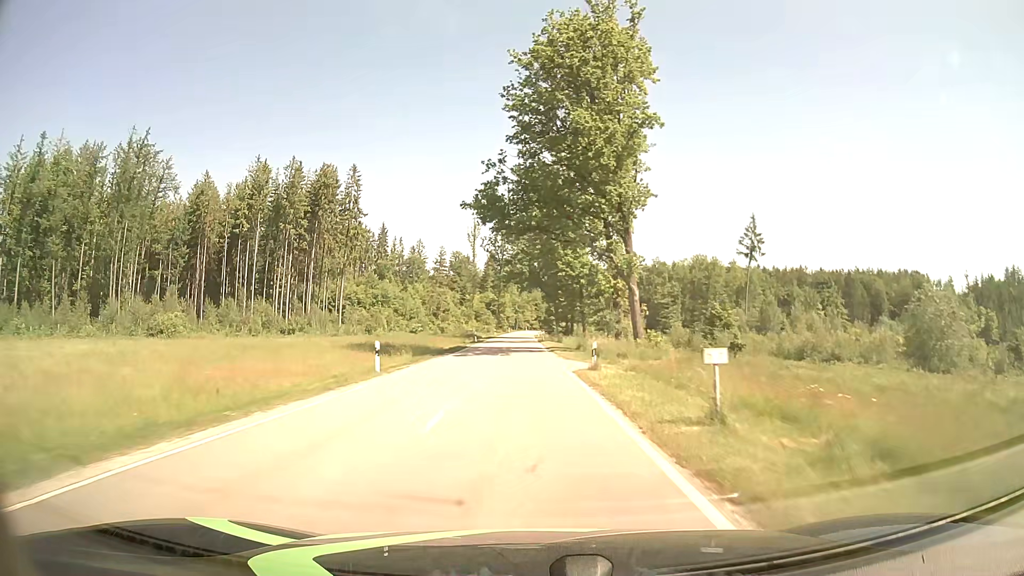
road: tertiary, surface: asphalt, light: Day
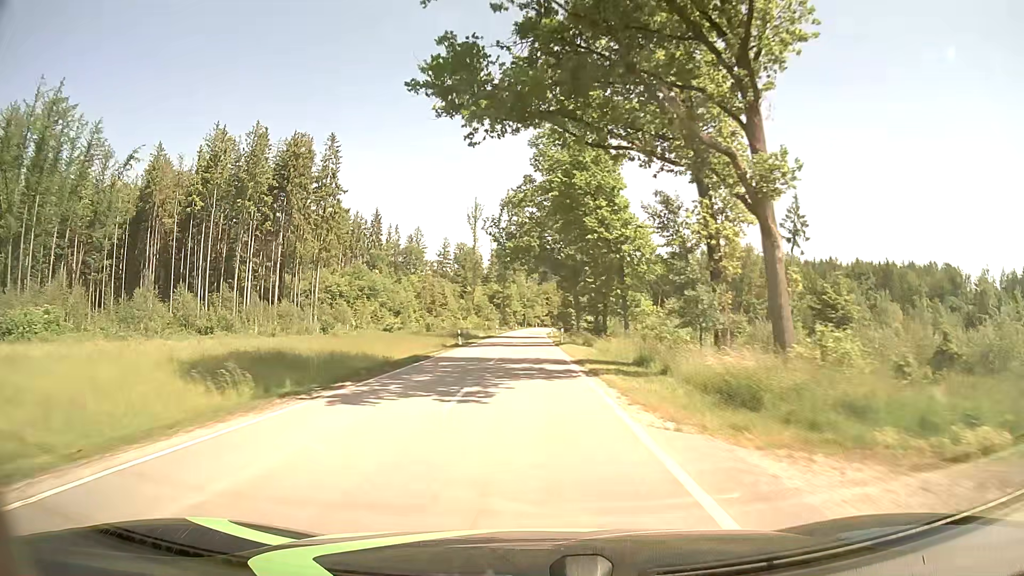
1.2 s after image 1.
(-0.1, +22.6) m; -1°
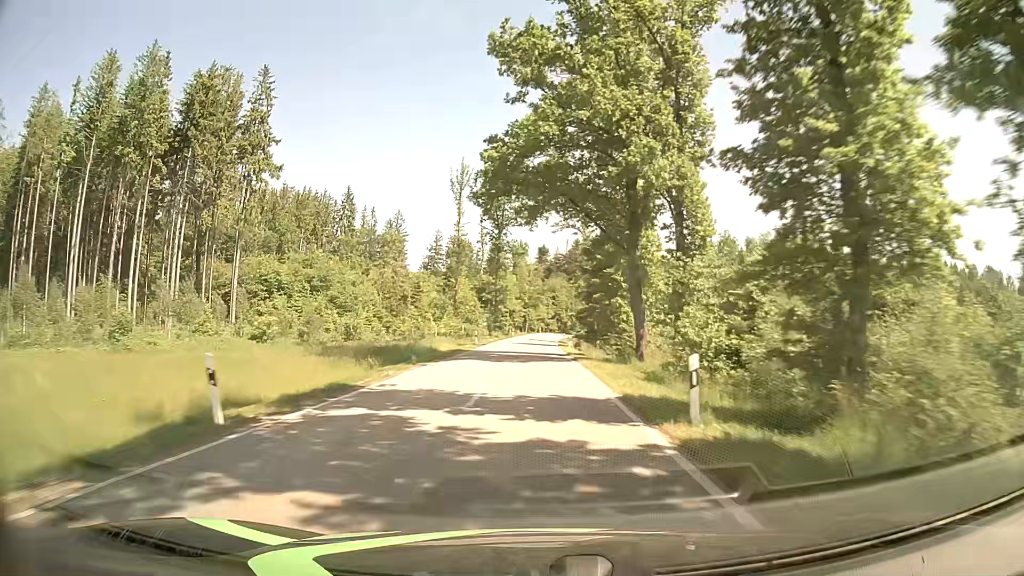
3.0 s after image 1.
(-0.3, +35.2) m; 0°
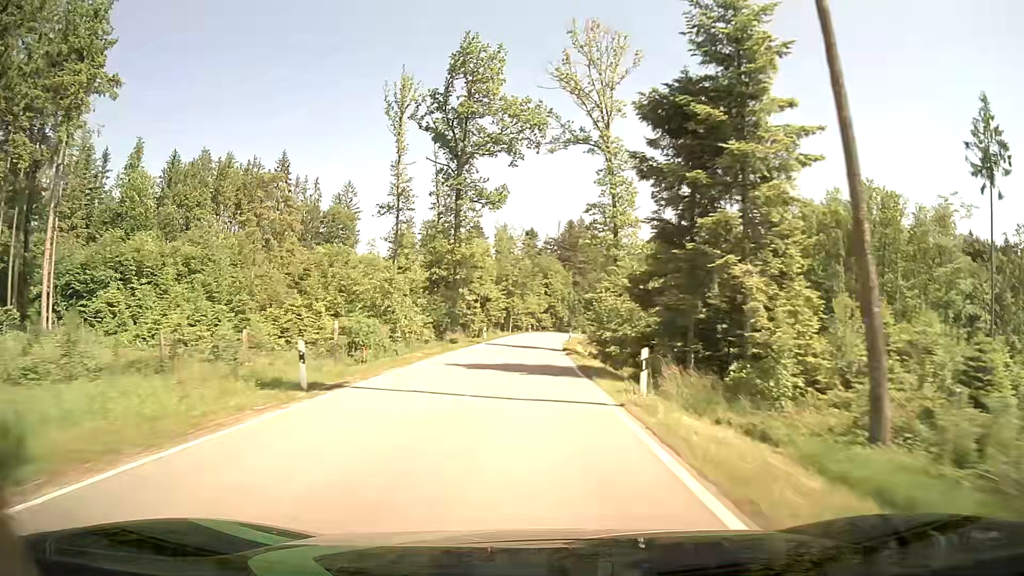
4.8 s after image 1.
(+0.4, +36.4) m; +1°
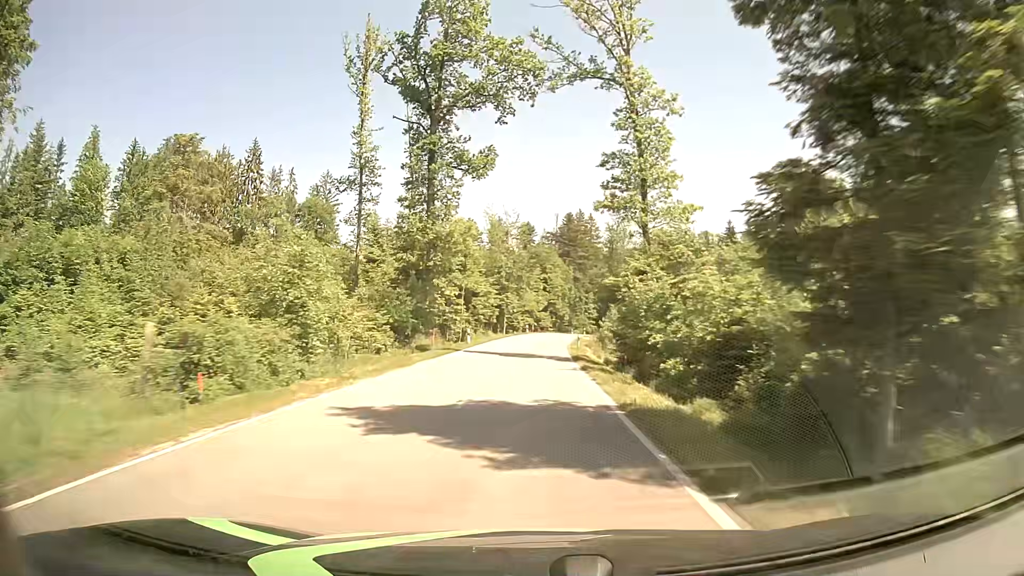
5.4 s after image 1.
(+0.1, +12.2) m; 0°
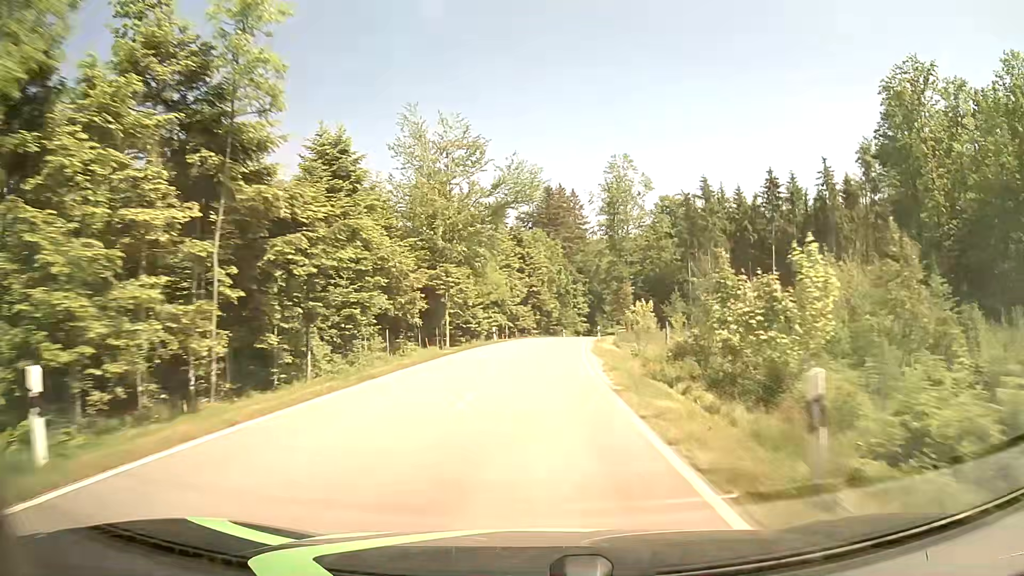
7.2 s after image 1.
(+0.5, +37.0) m; +2°
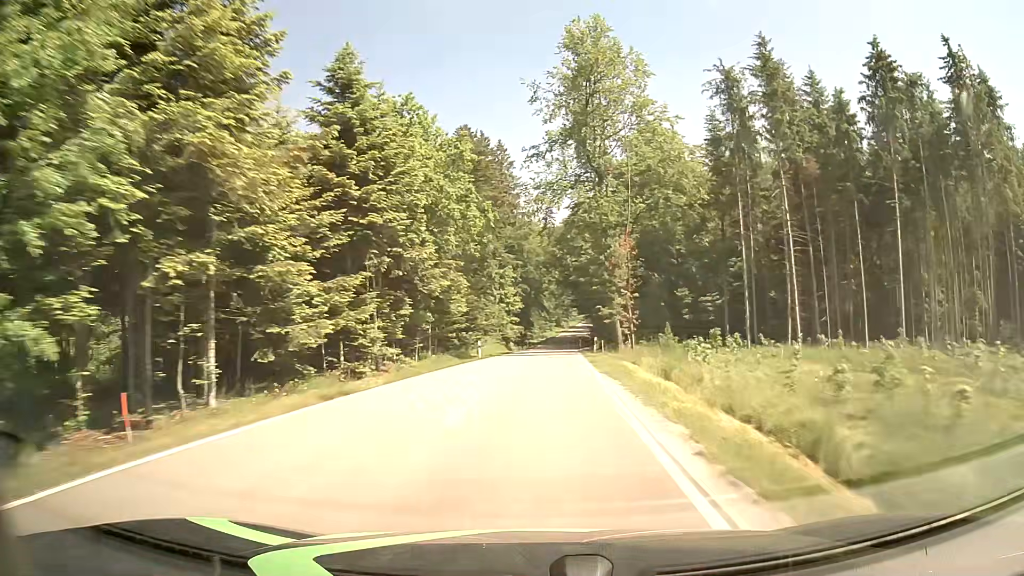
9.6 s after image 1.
(+2.8, +49.6) m; +7°
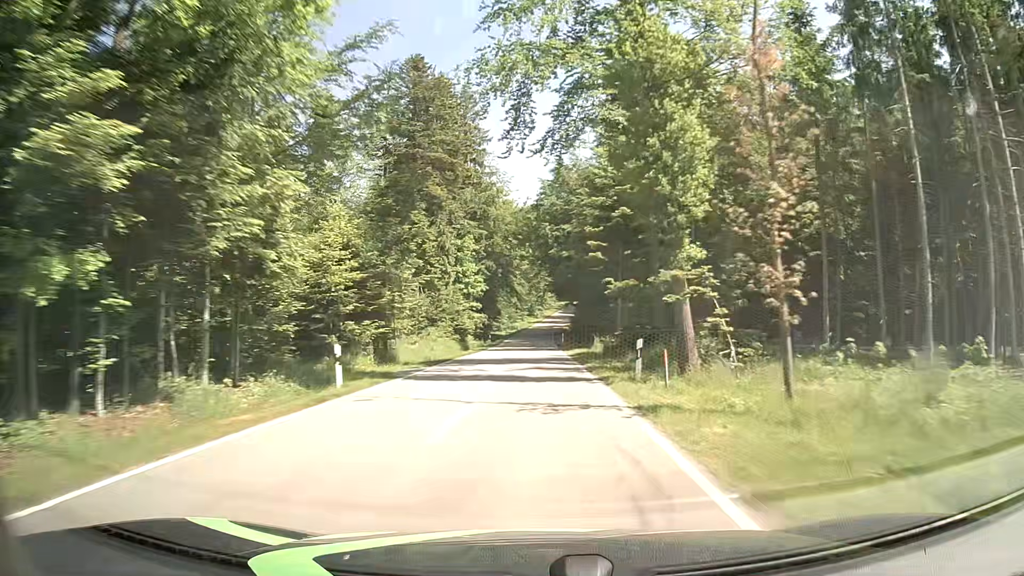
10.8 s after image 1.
(+0.4, +25.1) m; +2°
